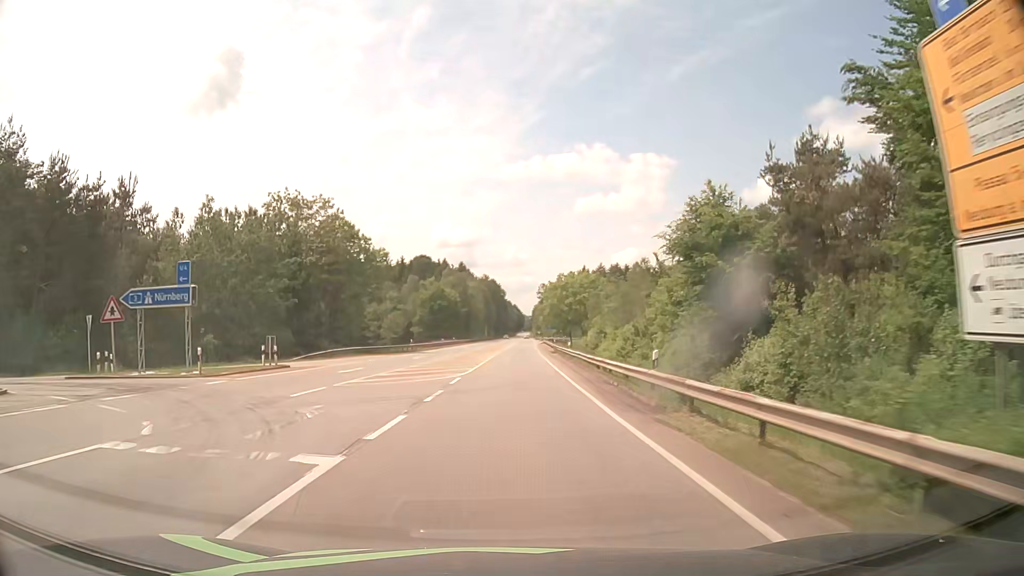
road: secondary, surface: asphalt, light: Day
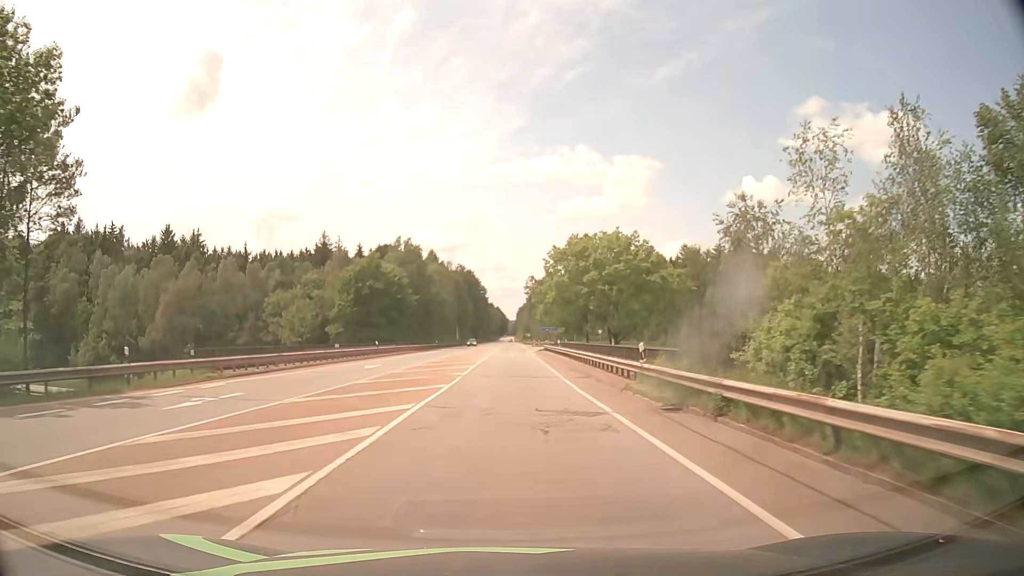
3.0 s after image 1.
(+0.8, +53.7) m; +1°
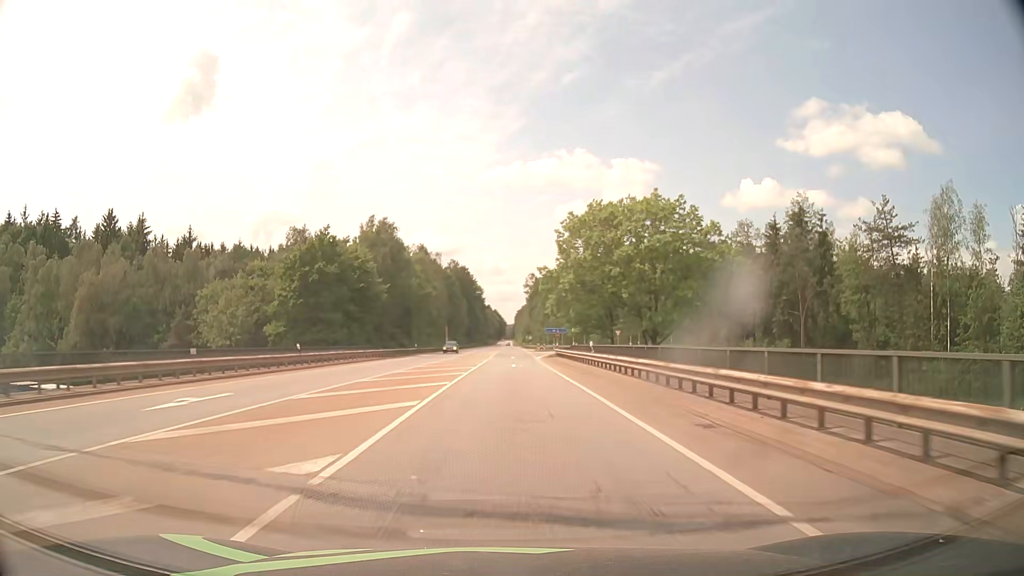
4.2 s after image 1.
(0.0, +21.5) m; 0°
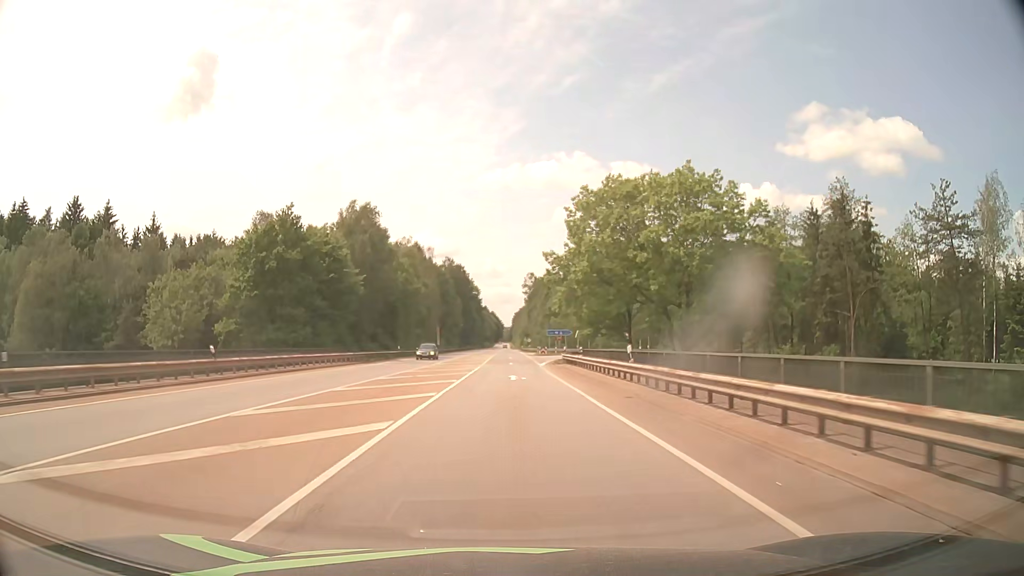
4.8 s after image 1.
(0.0, +10.7) m; 0°
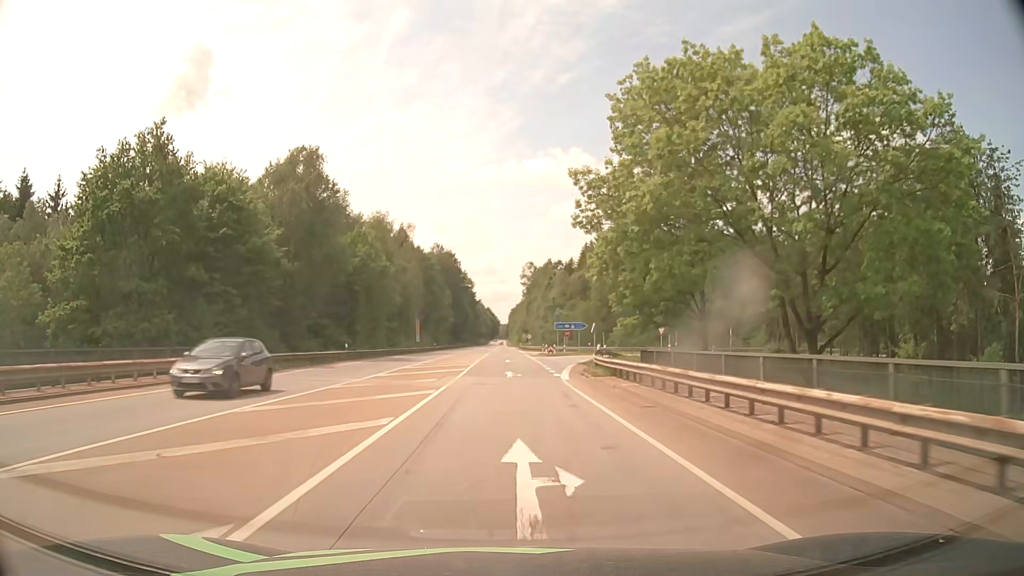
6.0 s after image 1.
(+0.1, +21.4) m; 0°
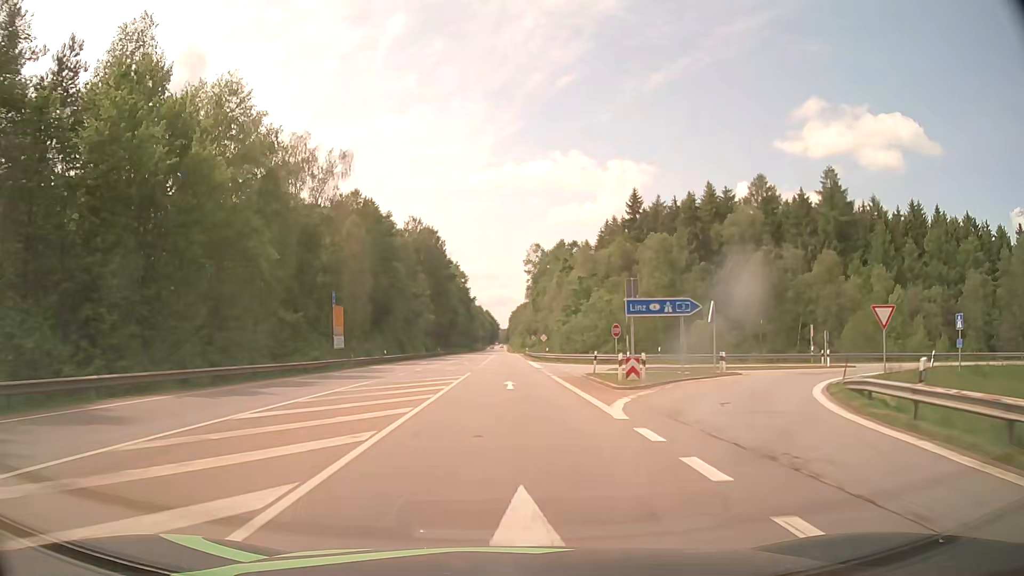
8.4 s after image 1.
(0.0, +42.9) m; 0°
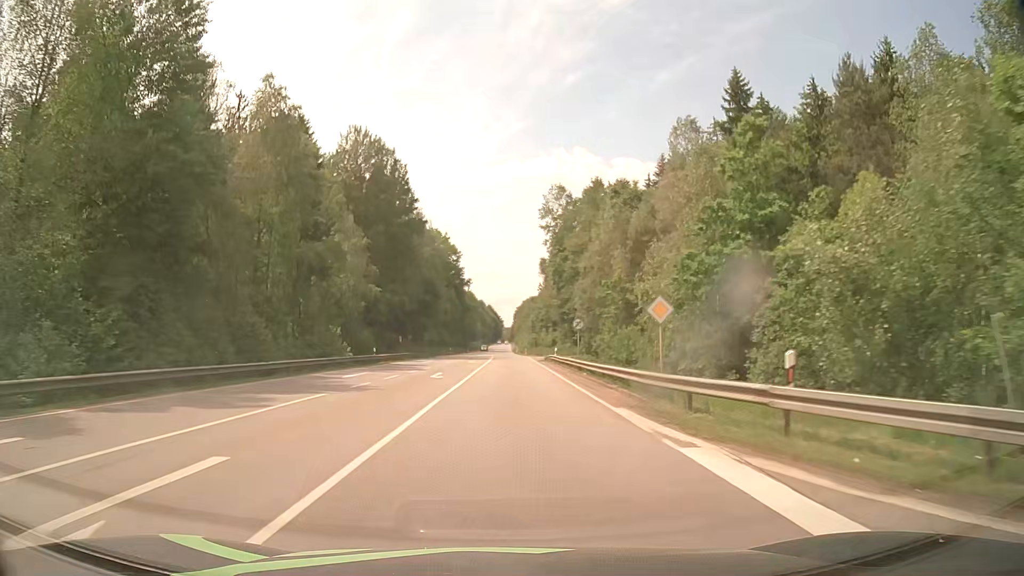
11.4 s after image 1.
(-0.1, +53.8) m; -1°
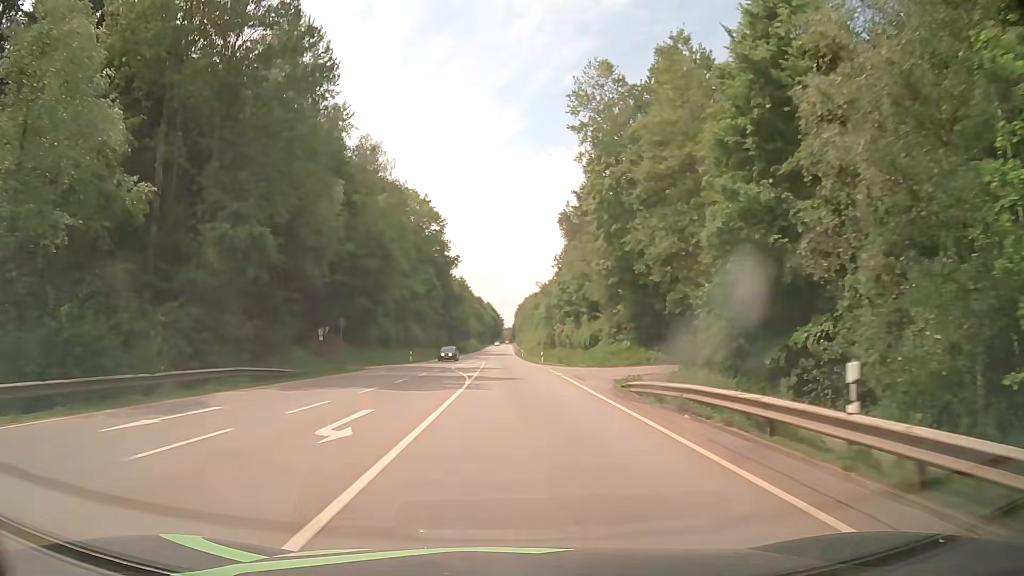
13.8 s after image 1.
(+0.2, +44.1) m; 0°
